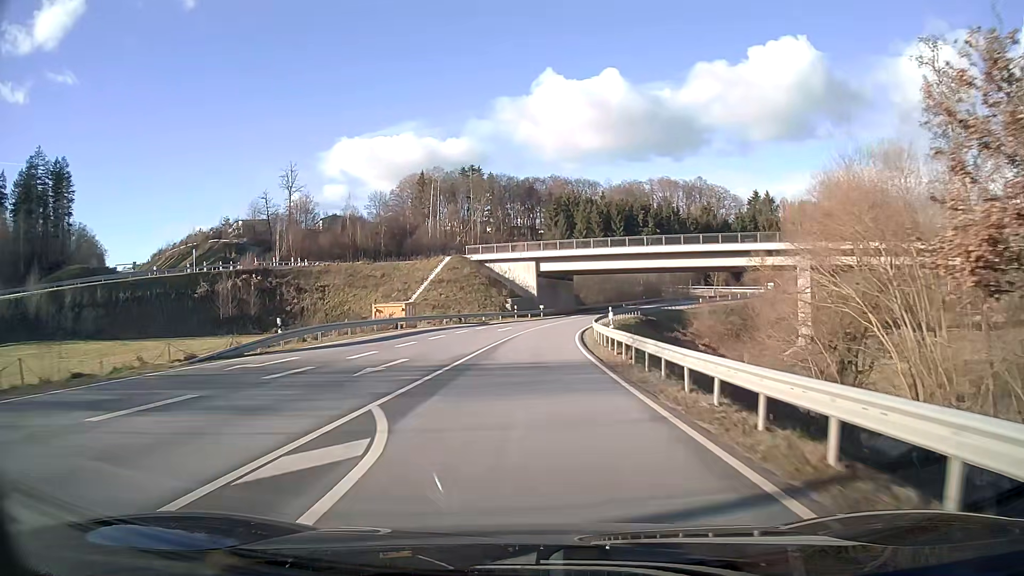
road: secondary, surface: asphalt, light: Day
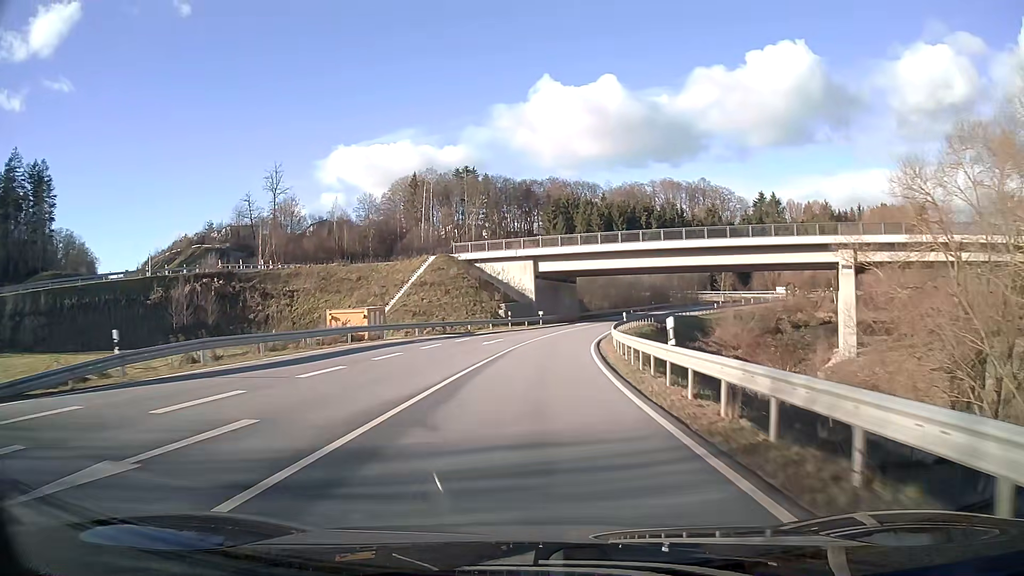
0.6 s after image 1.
(0.0, +10.8) m; 0°
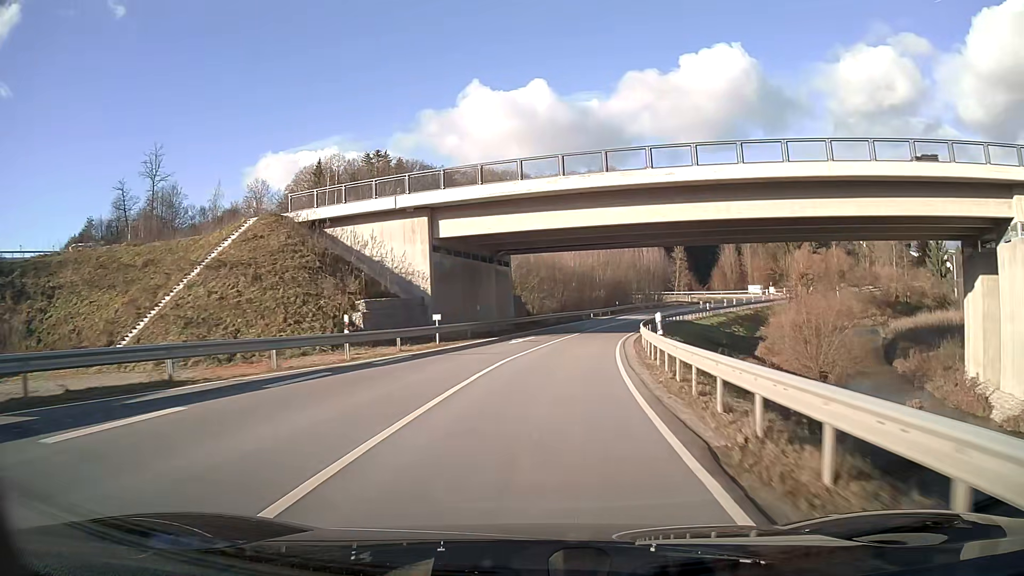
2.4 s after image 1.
(+1.7, +32.3) m; +7°
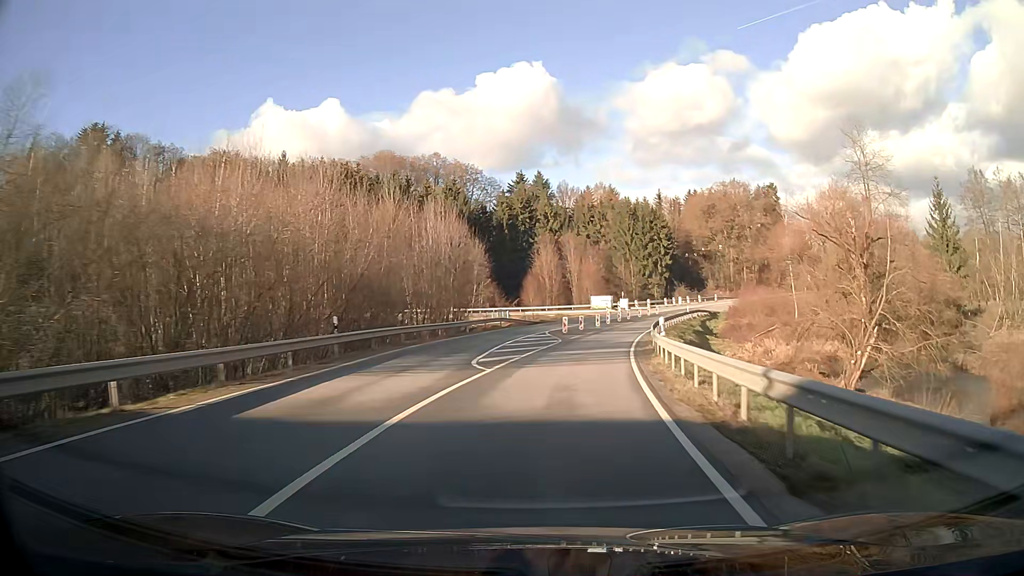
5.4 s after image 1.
(+9.0, +52.6) m; +19°
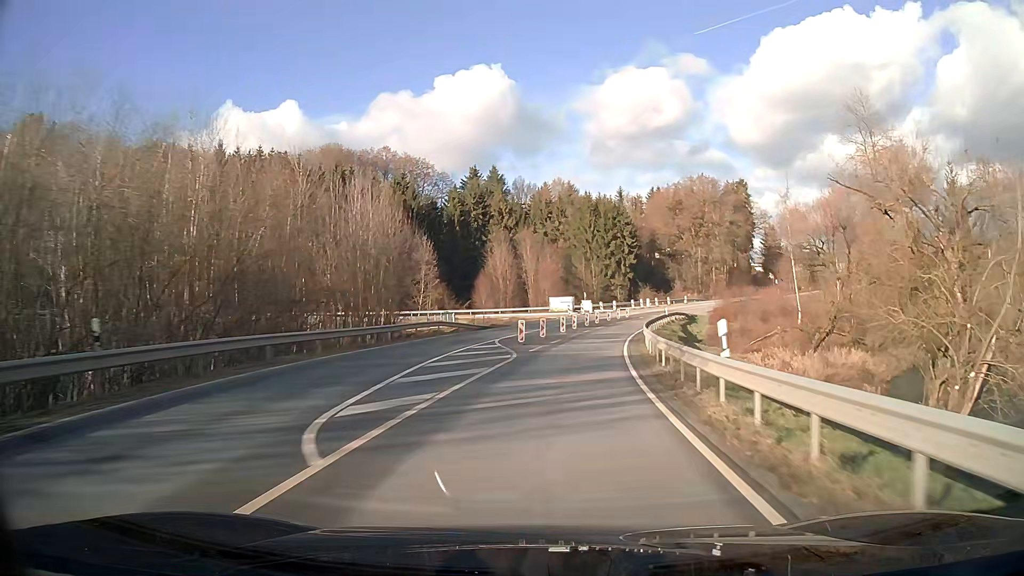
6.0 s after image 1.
(+0.3, +10.8) m; +4°
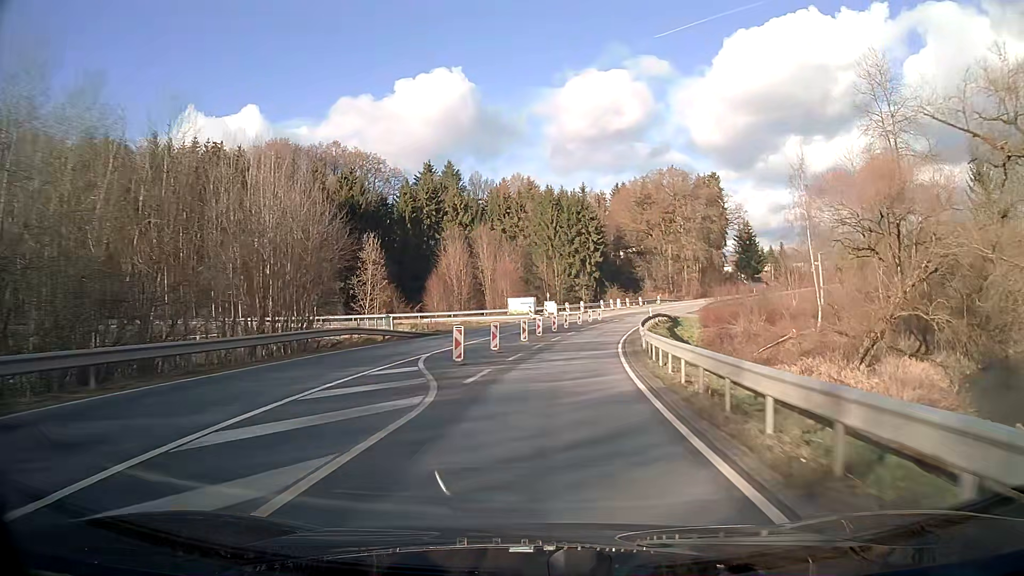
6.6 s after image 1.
(+0.3, +10.8) m; +3°
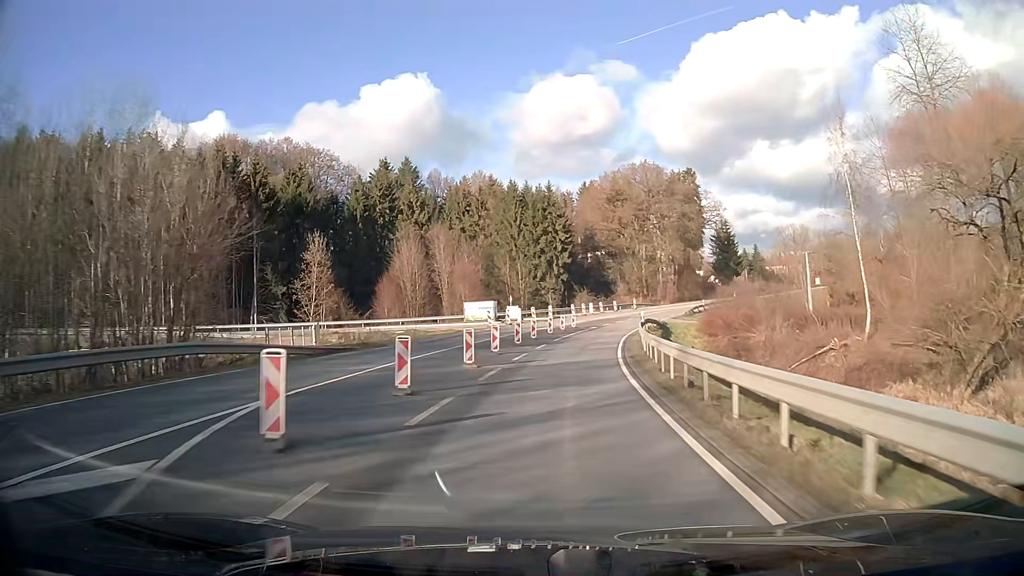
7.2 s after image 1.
(+0.3, +10.8) m; +3°
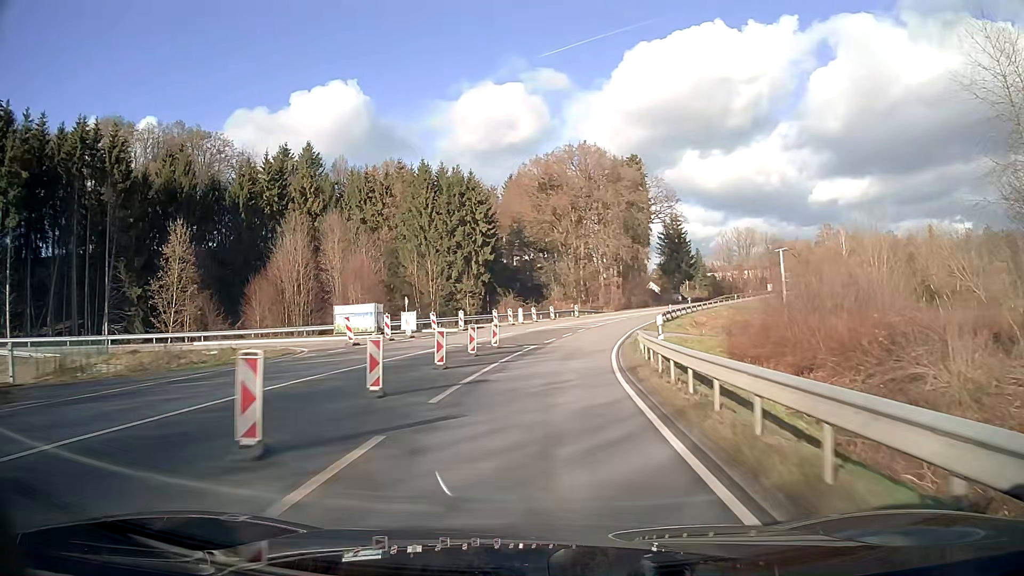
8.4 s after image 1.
(+1.2, +21.8) m; +6°
